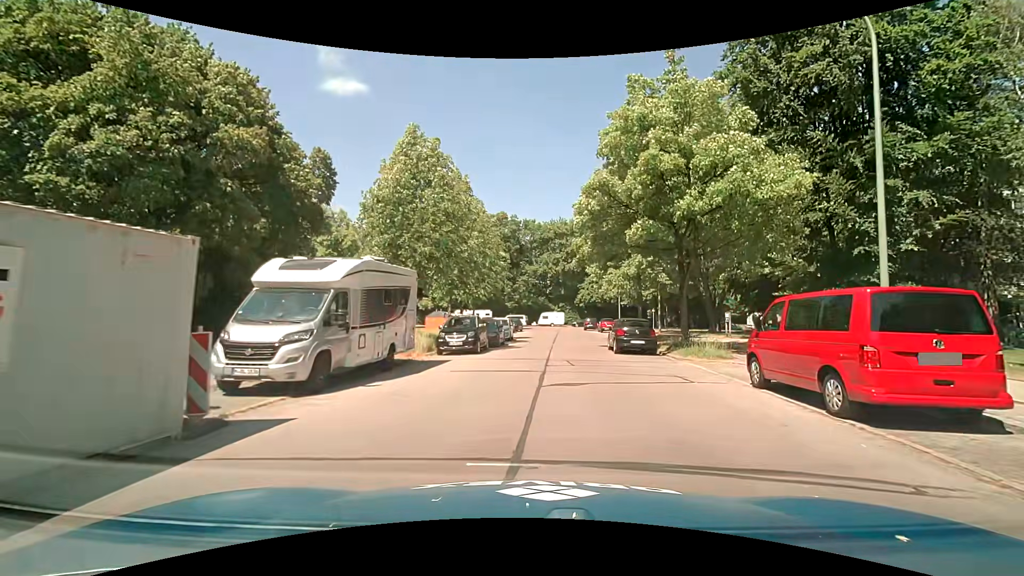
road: residential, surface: asphalt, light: Day
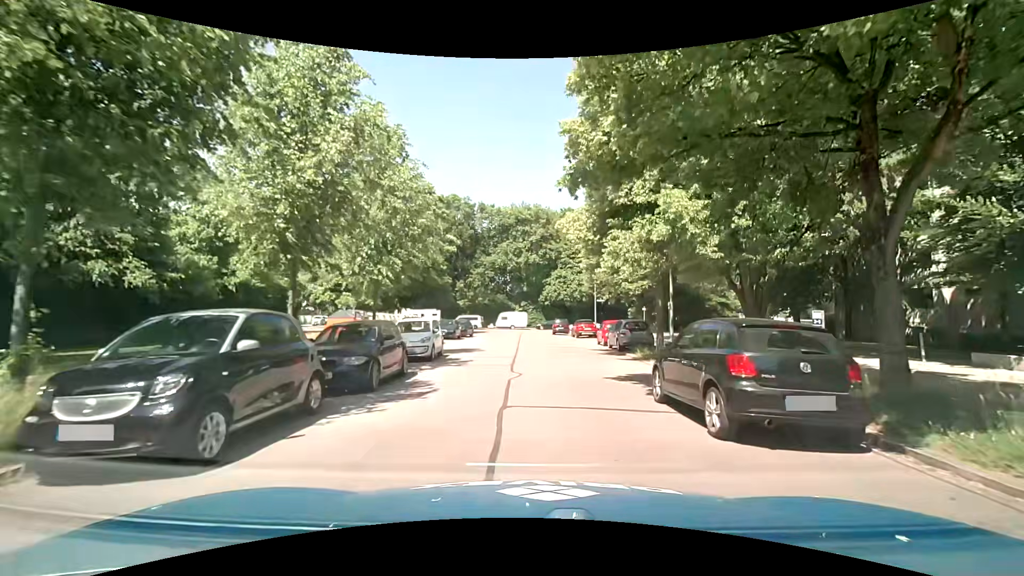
(+0.5, +14.6) m; +4°
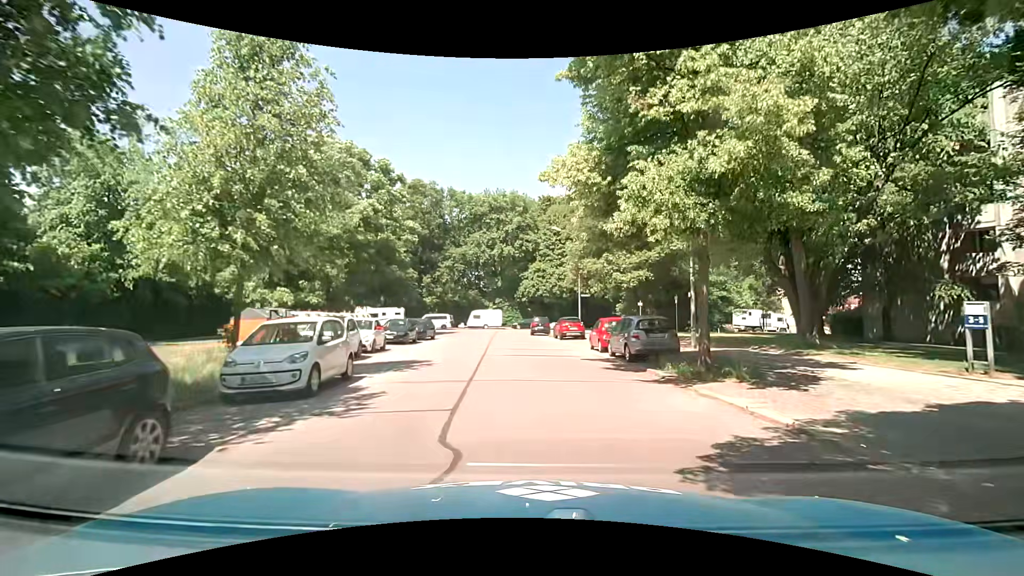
(+0.1, +7.7) m; +2°
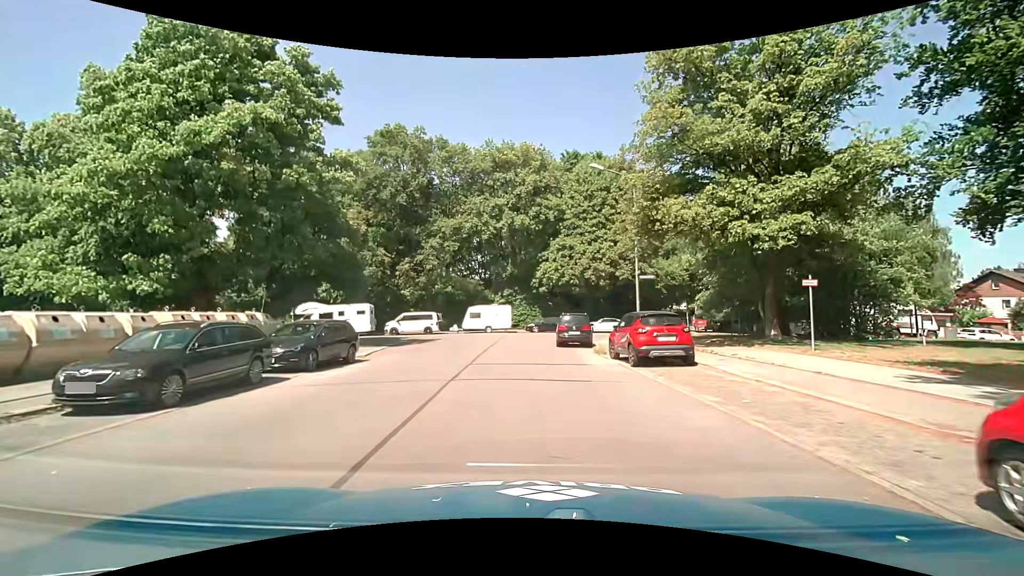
(0.0, +20.1) m; -2°
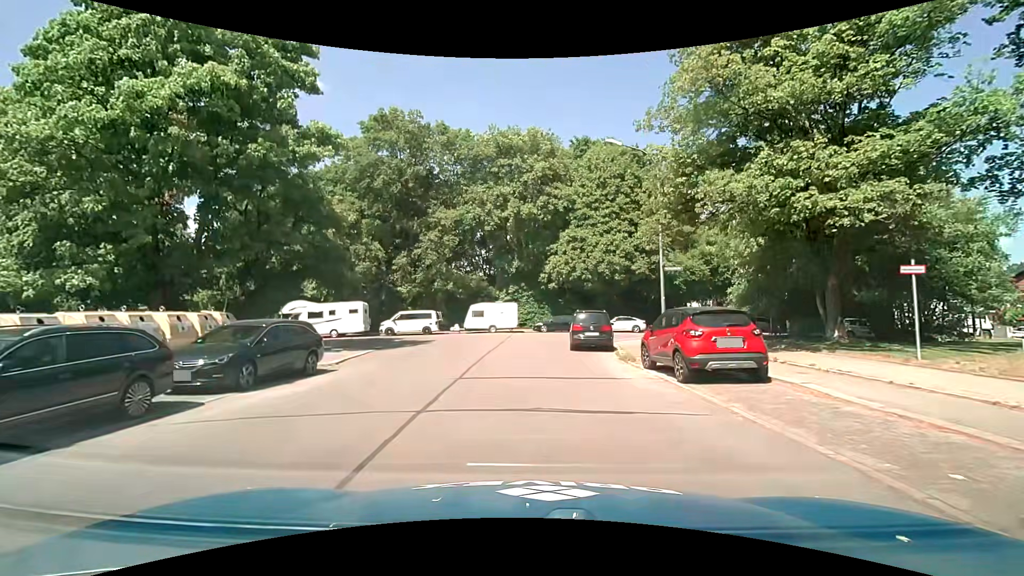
(0.0, +3.8) m; 0°
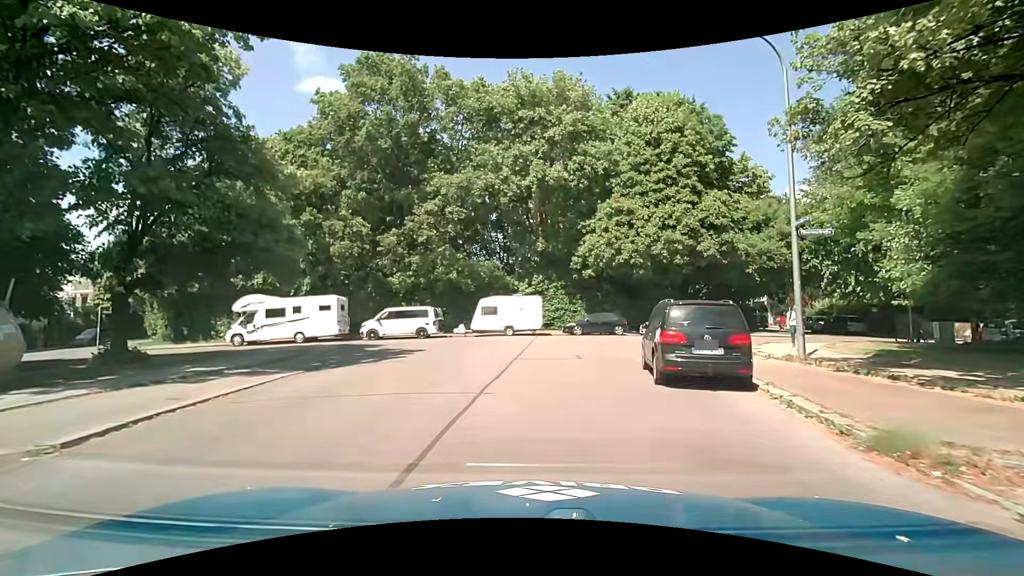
(-0.3, +10.3) m; -4°
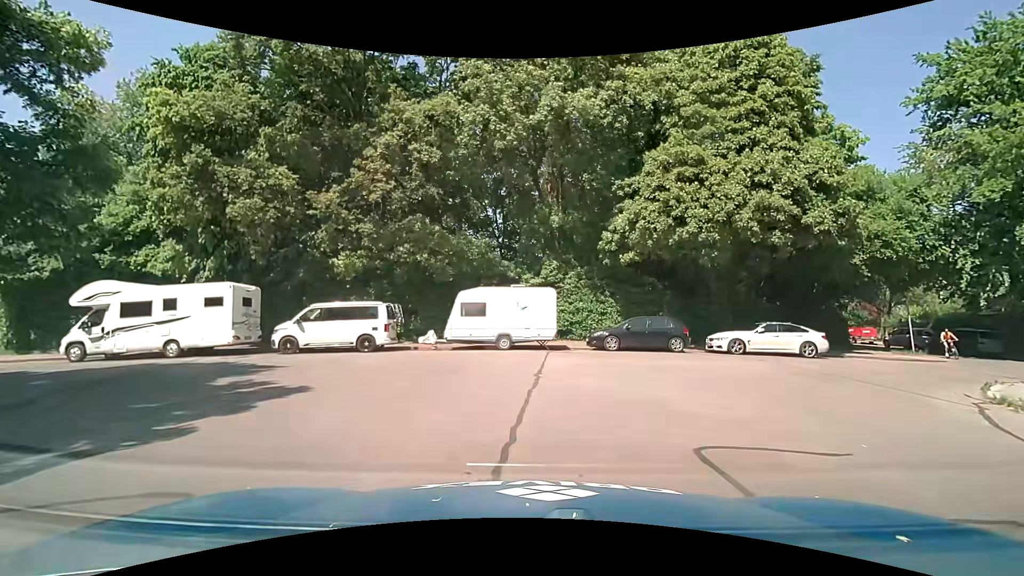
(0.0, +11.3) m; 0°
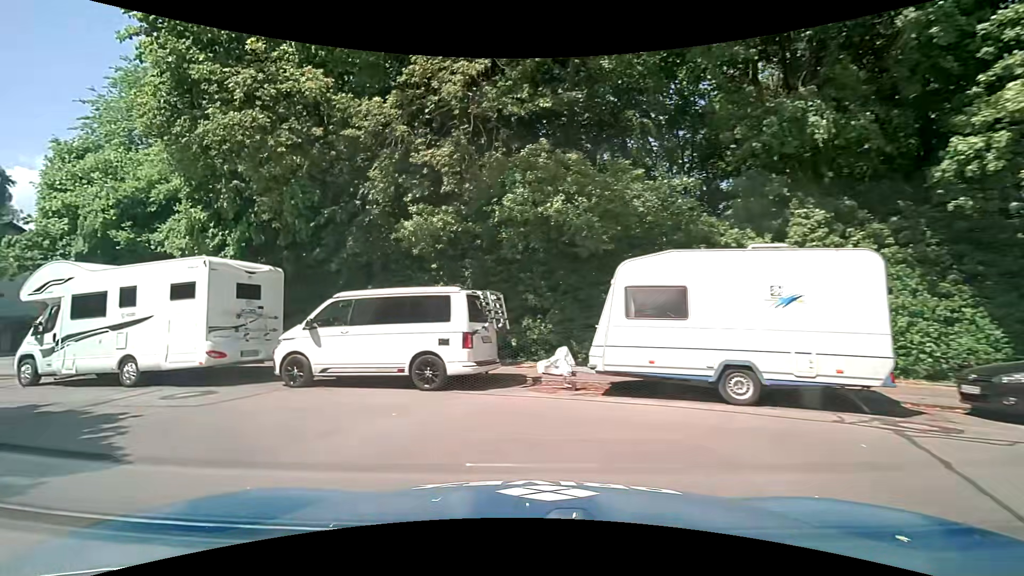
(-1.0, +11.3) m; -18°
(-5, +8) (-14, +12) (-23, +15) (-33, +19) (-42, +21) (-52, +24) (-62, +25) (-72, +28) (-81, +30) (-91, +32) m
